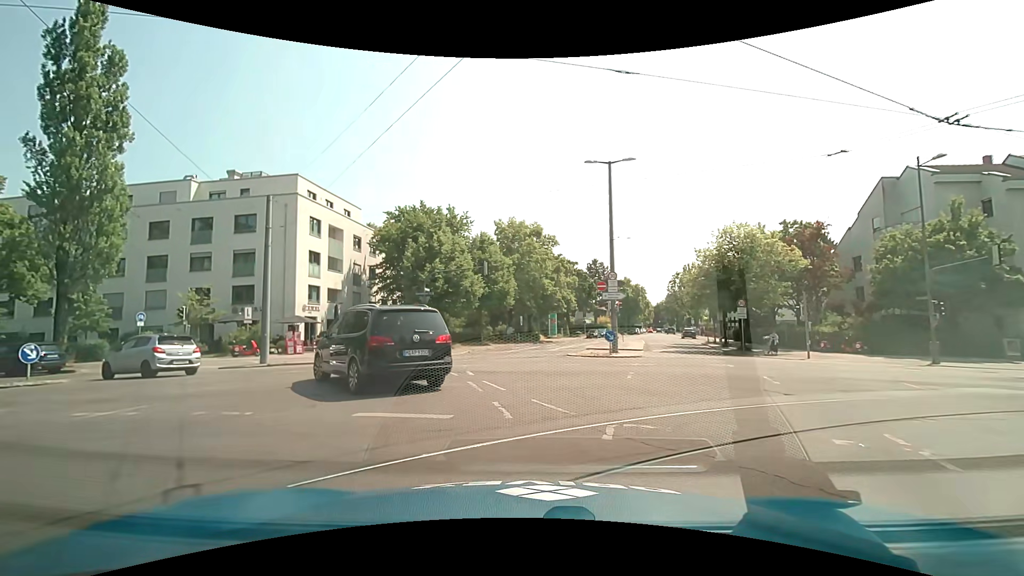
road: secondary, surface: asphalt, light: Day
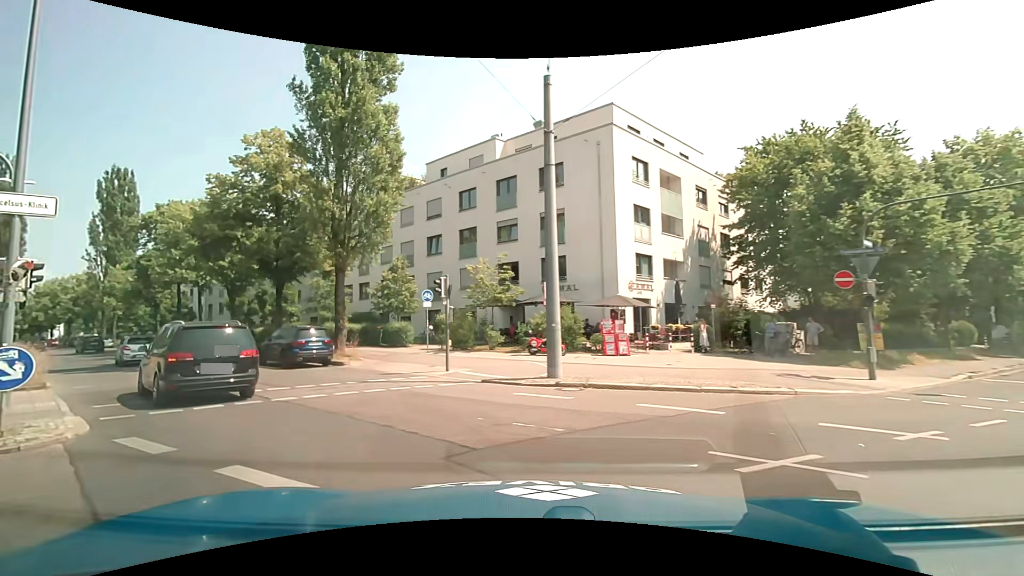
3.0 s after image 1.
(-4.6, +14.9) m; -36°
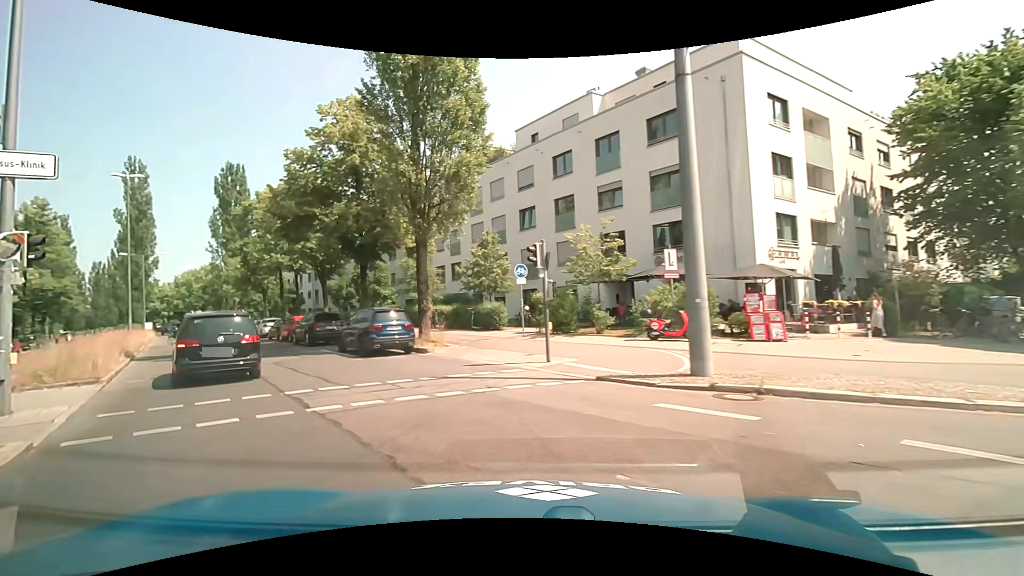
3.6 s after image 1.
(-0.4, +3.9) m; -11°
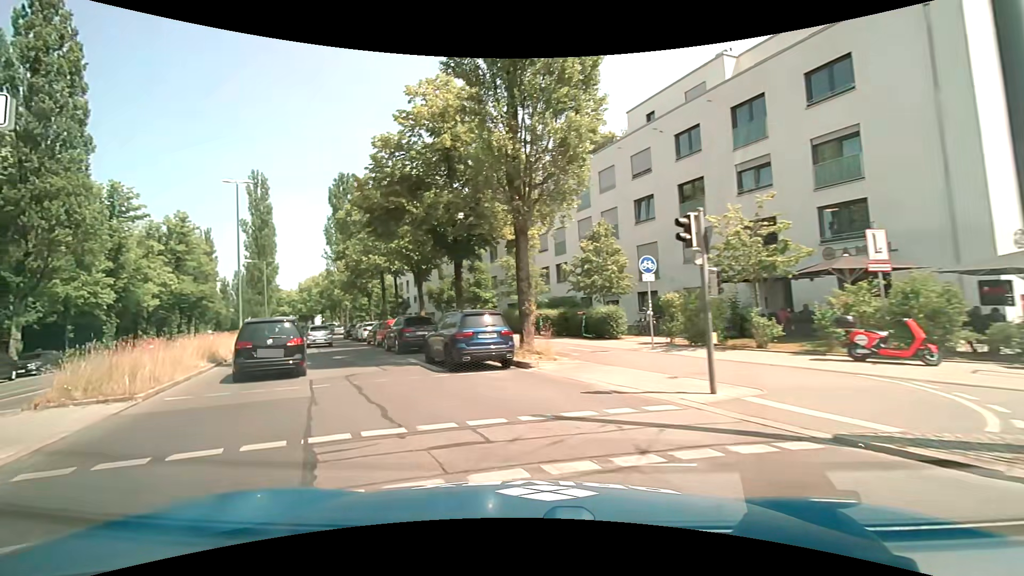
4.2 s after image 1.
(-0.4, +4.2) m; -12°
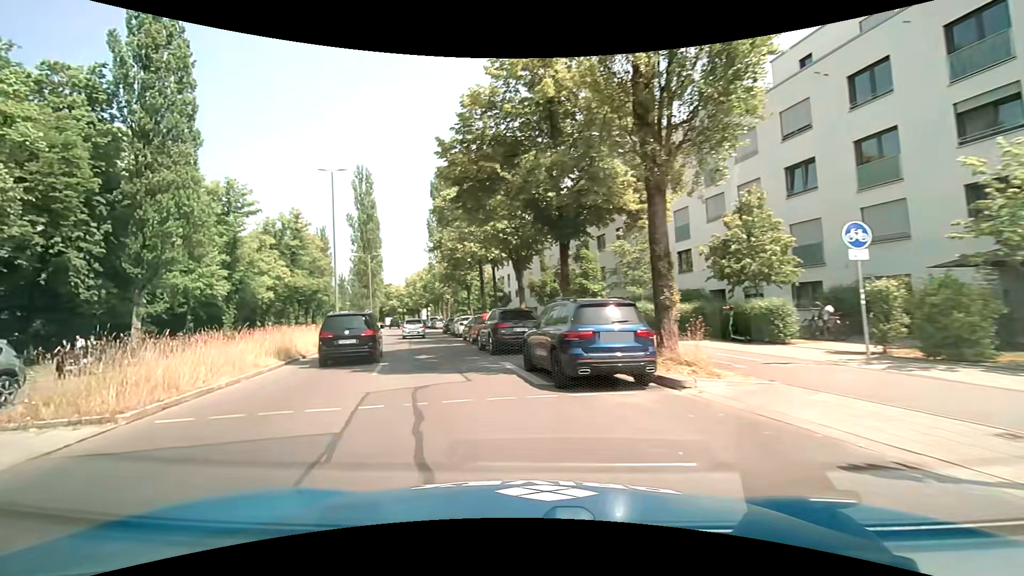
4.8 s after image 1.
(-0.4, +4.5) m; -12°
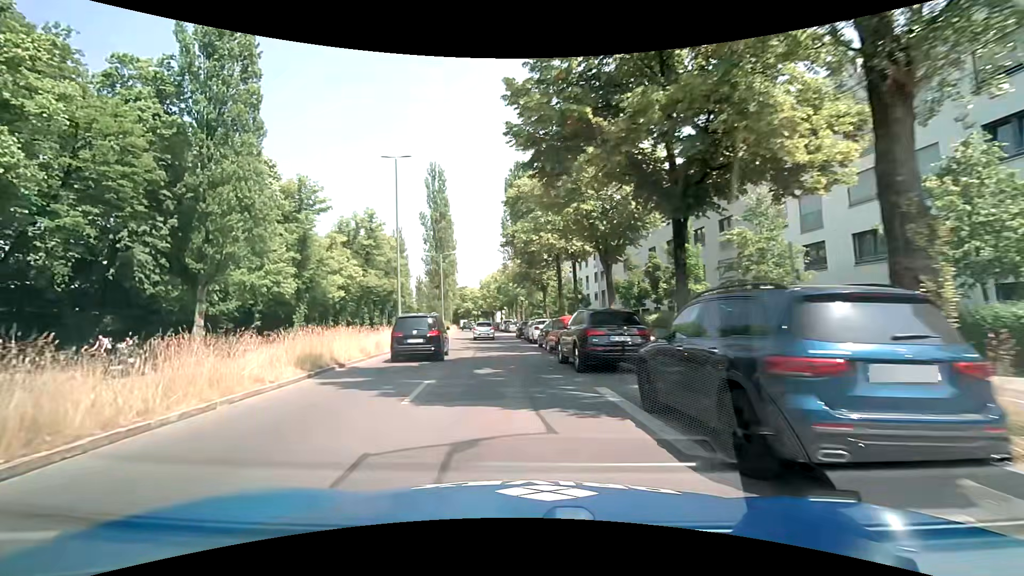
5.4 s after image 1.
(-0.4, +4.8) m; -9°
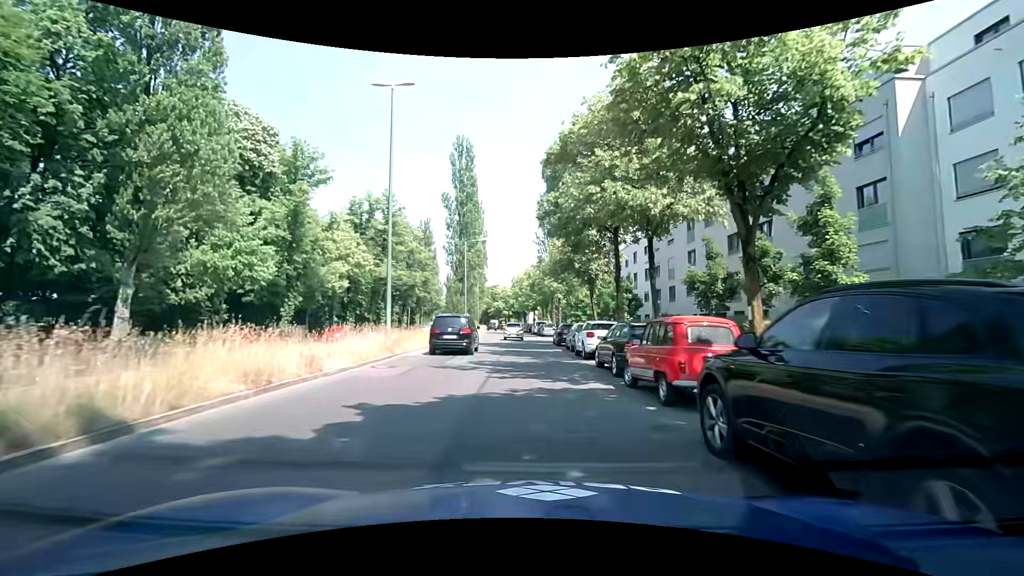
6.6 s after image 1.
(-0.6, +10.4) m; -2°
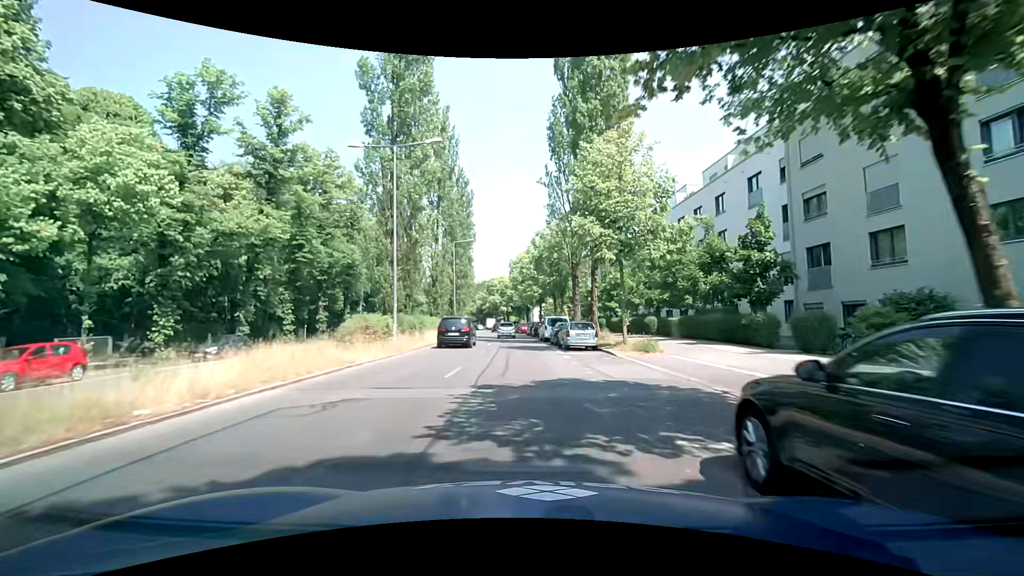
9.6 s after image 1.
(-1.1, +30.5) m; -3°
(0, +10) (0, +20) (0, +30) (-1, +40) (-1, +50) (-2, +60) (-3, +70) (-4, +80) (-5, +90) (-6, +100) m
